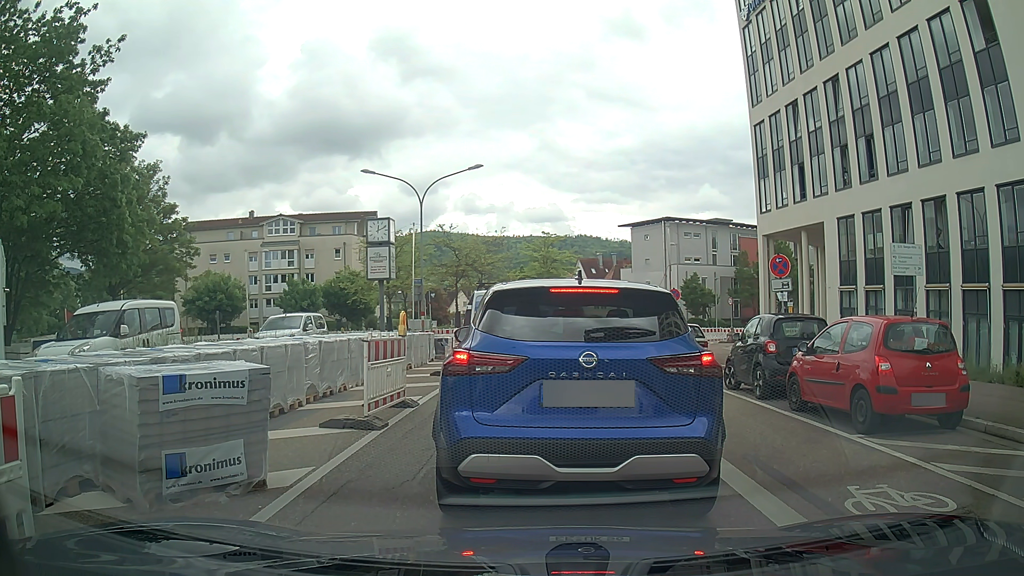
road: tertiary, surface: asphalt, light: Day
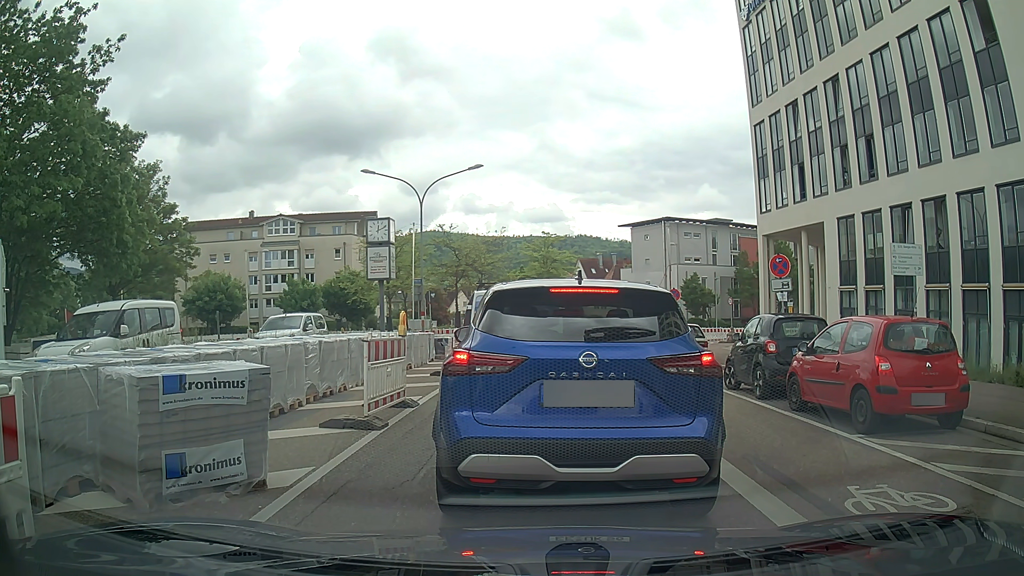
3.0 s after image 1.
(0.0, 0.0) m; 0°
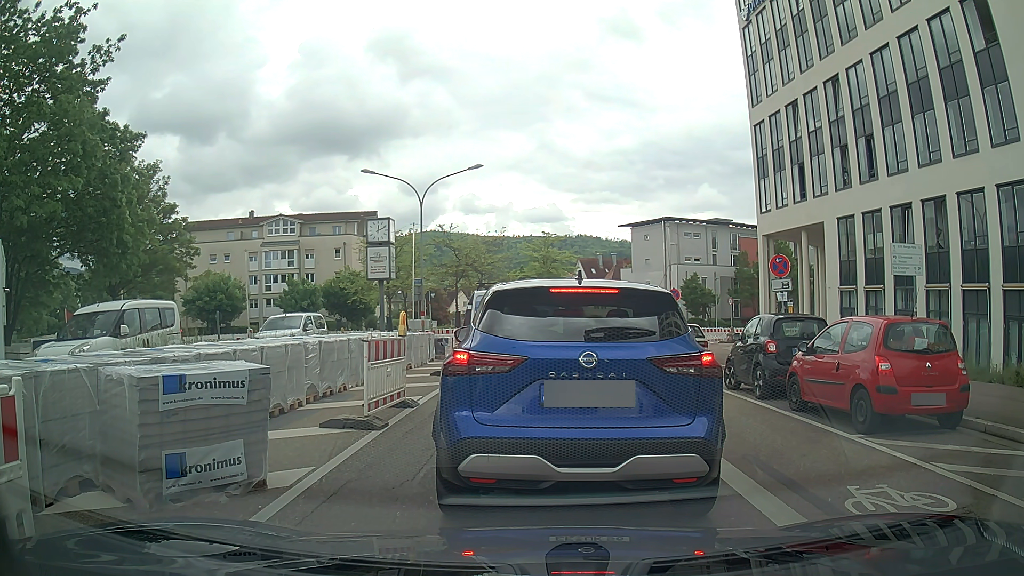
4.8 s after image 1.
(0.0, 0.0) m; 0°
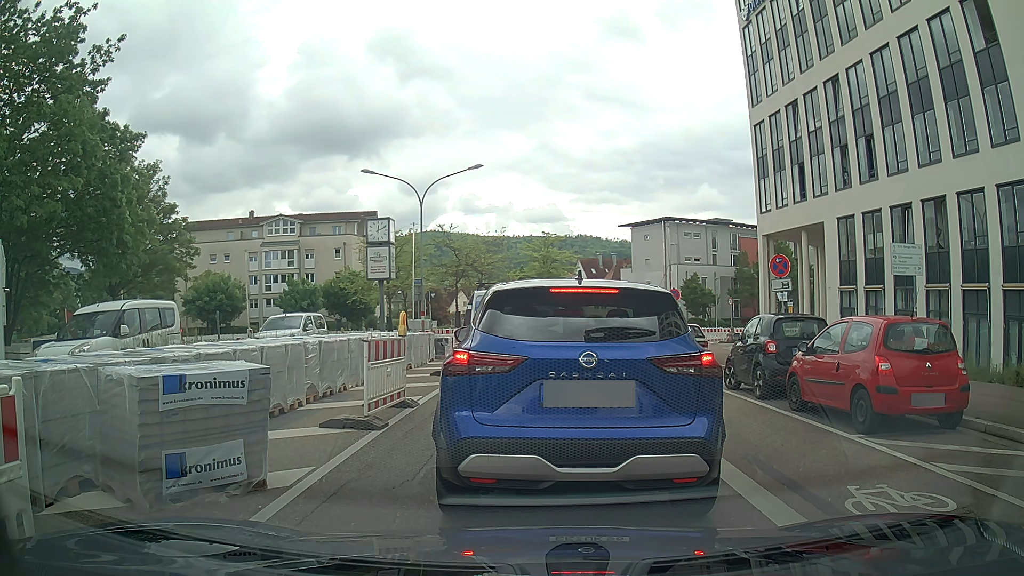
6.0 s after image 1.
(0.0, 0.0) m; 0°
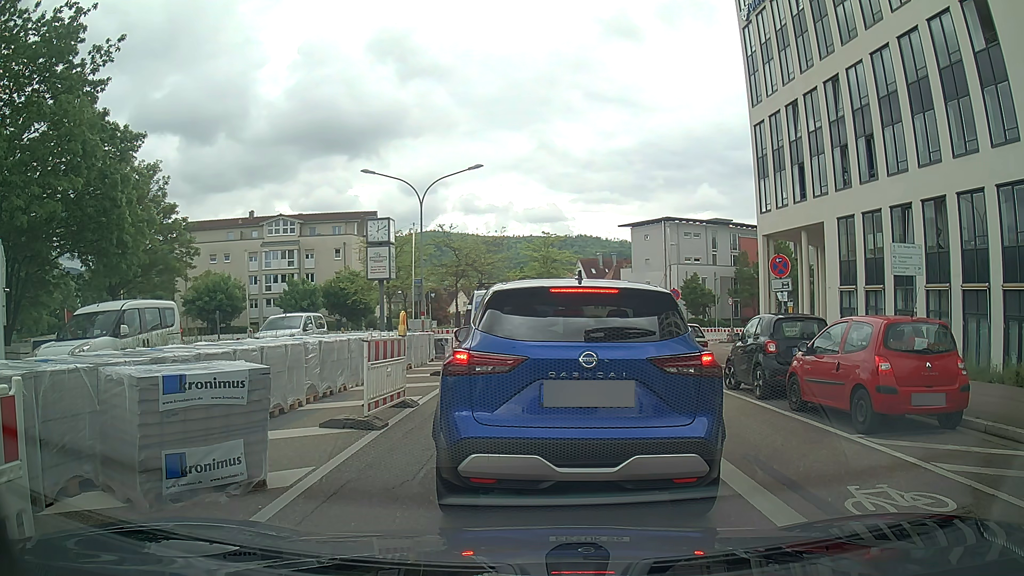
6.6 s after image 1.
(0.0, 0.0) m; 0°
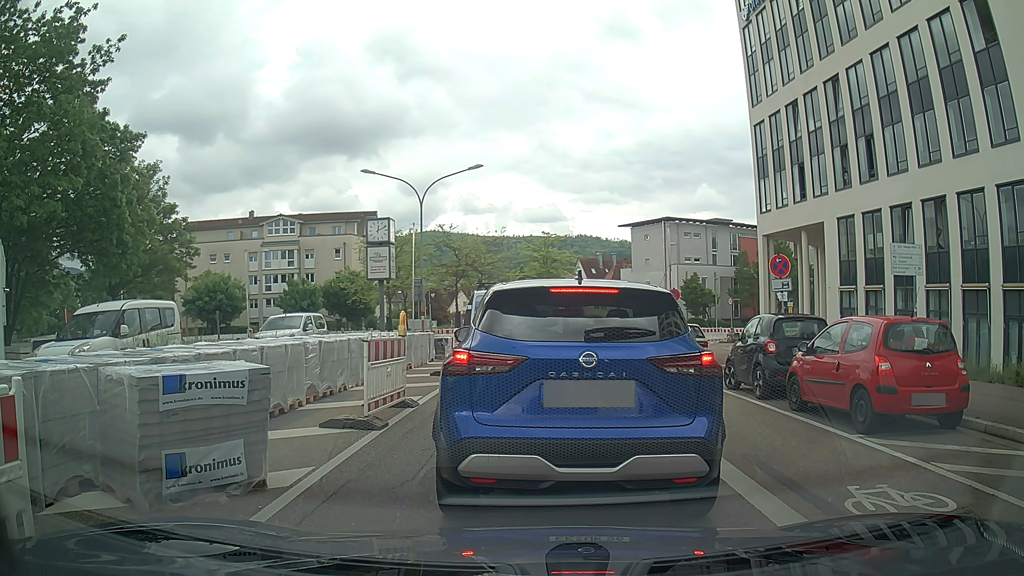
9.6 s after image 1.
(0.0, 0.0) m; 0°
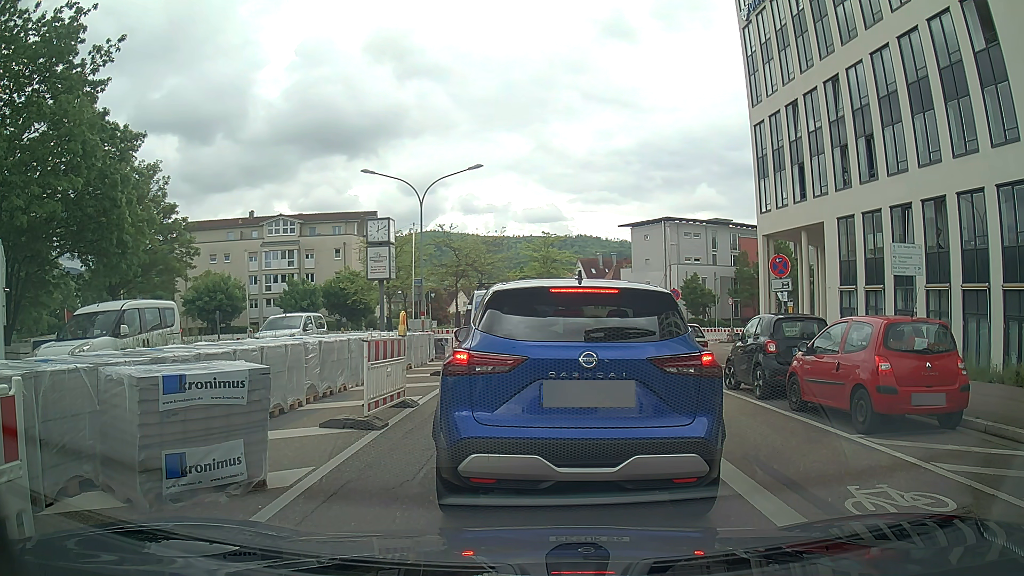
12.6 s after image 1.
(0.0, 0.0) m; 0°
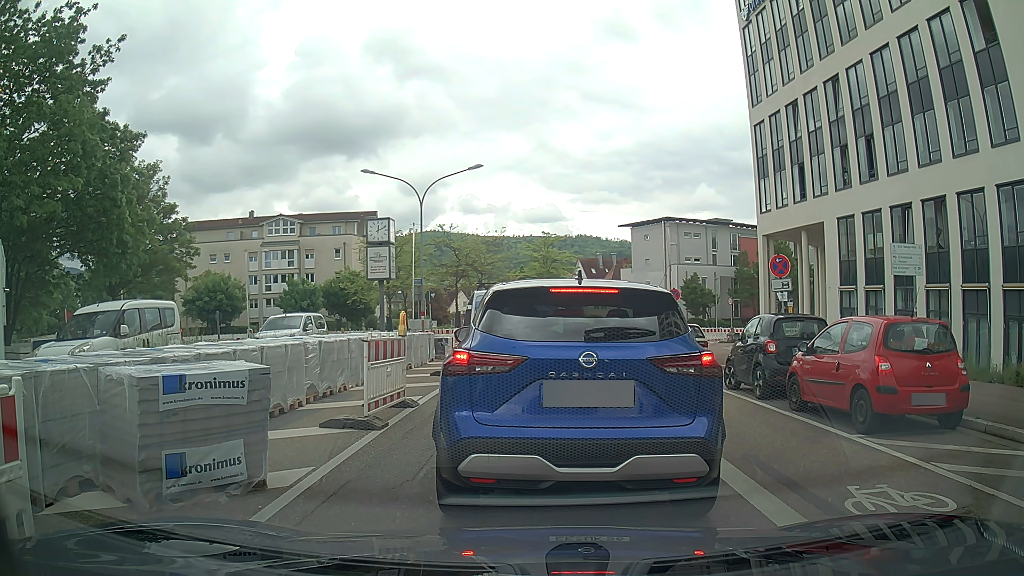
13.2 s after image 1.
(0.0, 0.0) m; 0°
